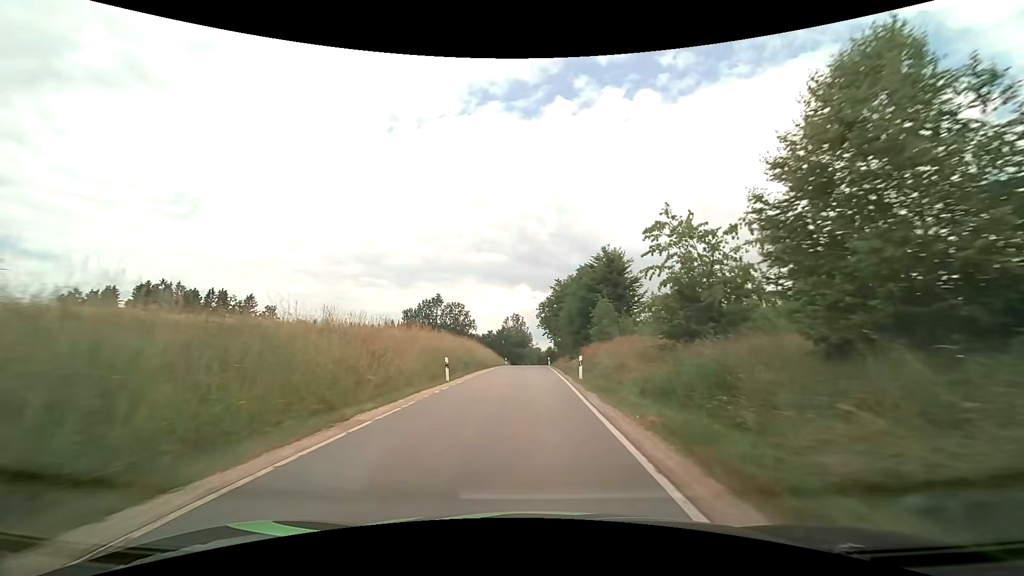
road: tertiary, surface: asphalt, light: Day
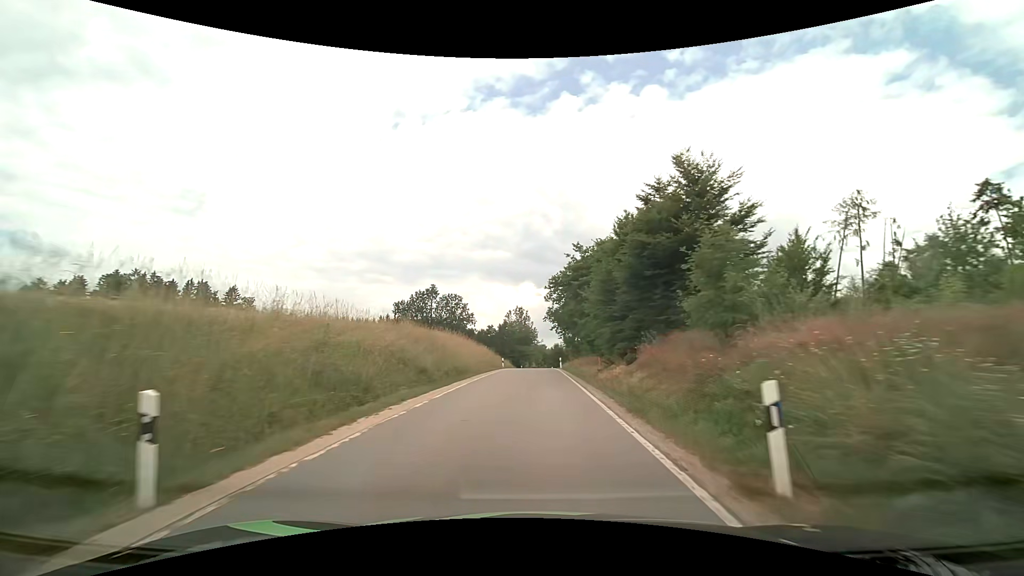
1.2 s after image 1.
(-0.1, +17.3) m; -1°
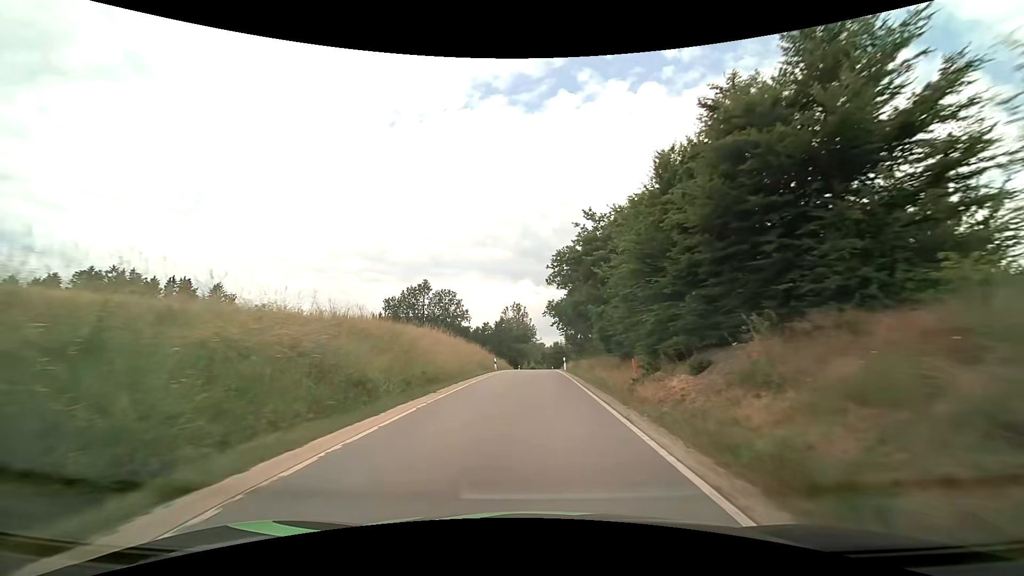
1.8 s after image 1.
(0.0, +8.5) m; 0°
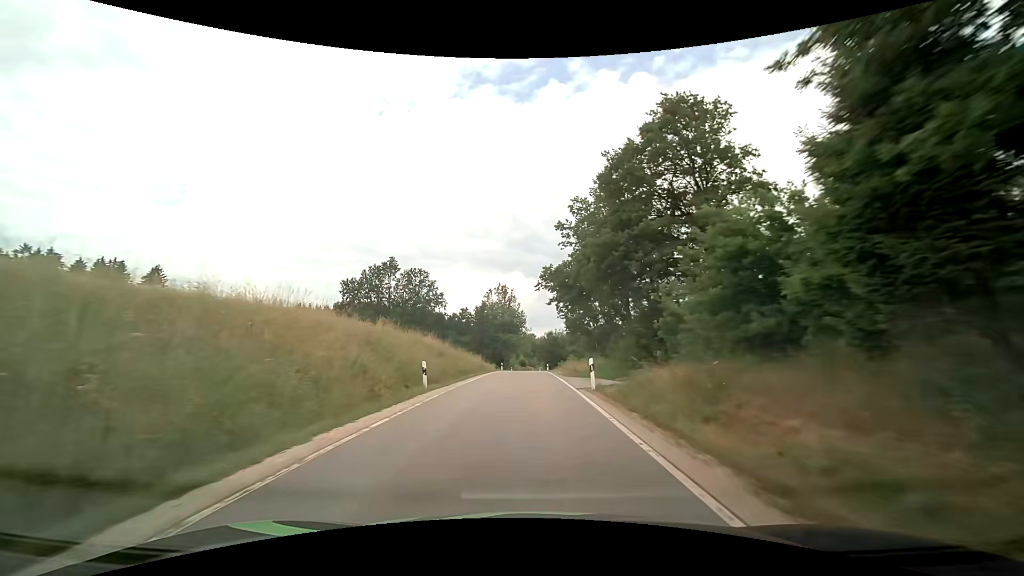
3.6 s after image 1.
(+0.2, +24.9) m; +1°
